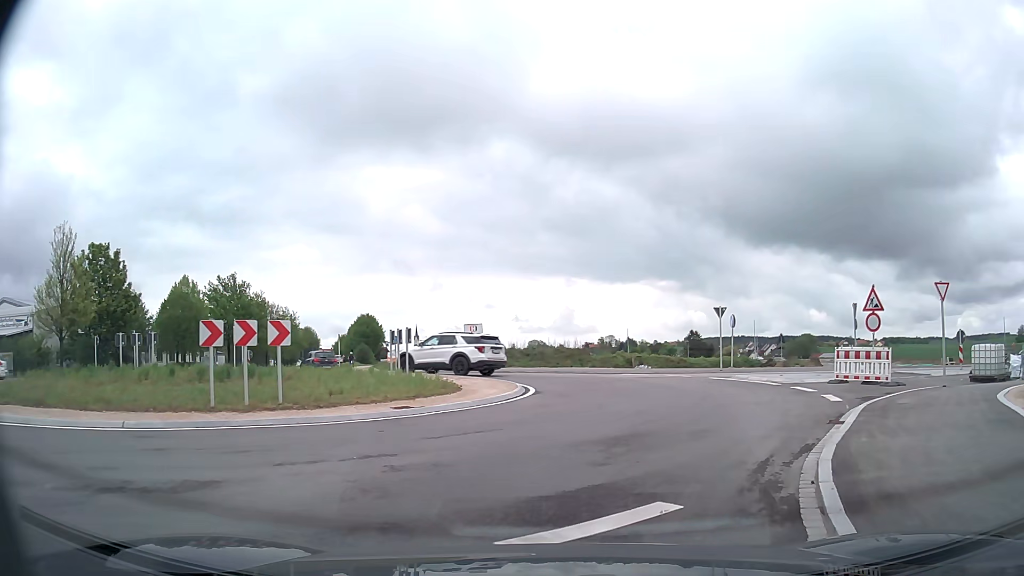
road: secondary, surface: asphalt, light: Day
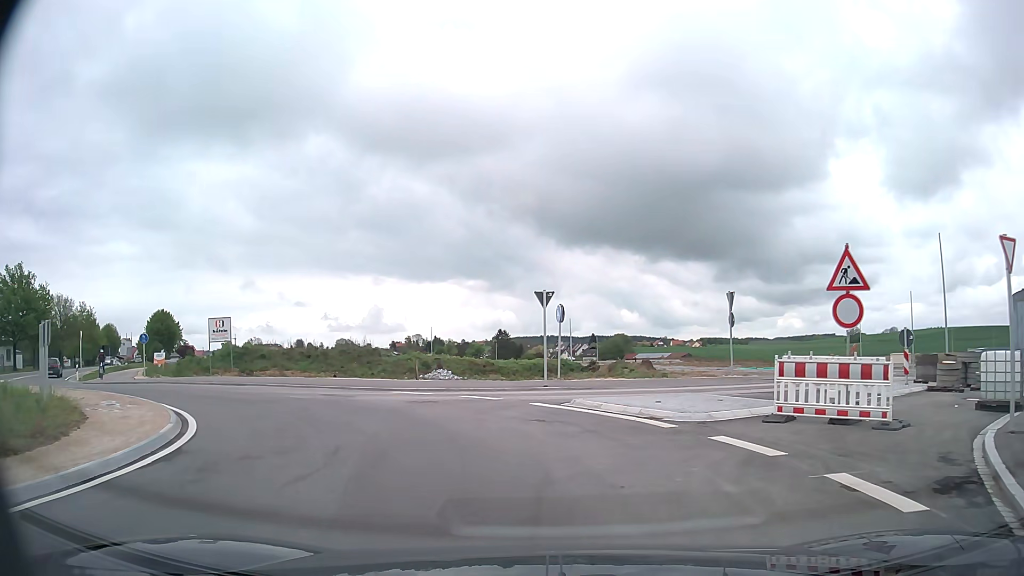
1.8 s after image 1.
(+1.6, +10.0) m; +17°
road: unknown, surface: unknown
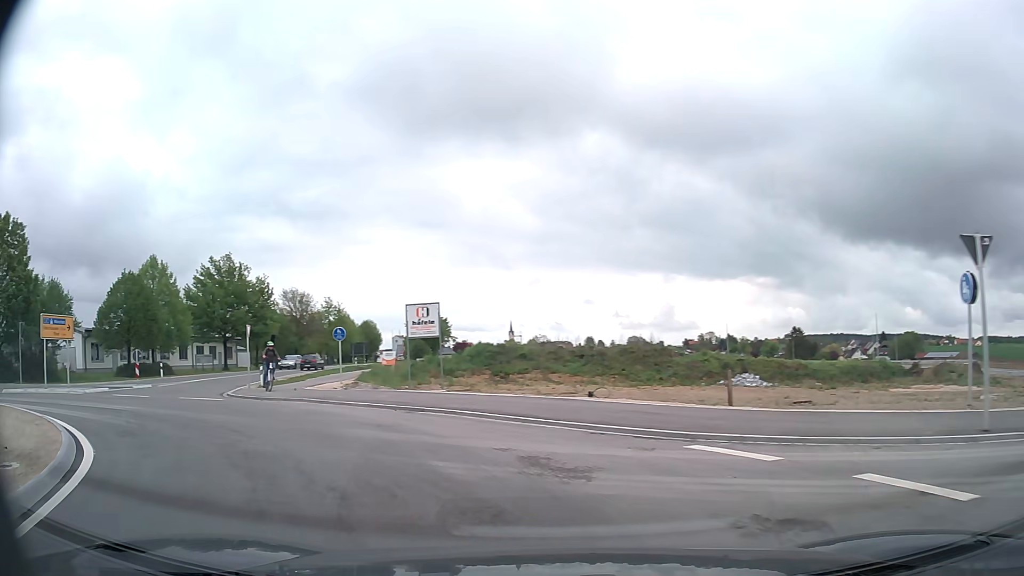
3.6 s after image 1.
(-1.5, +10.5) m; -23°
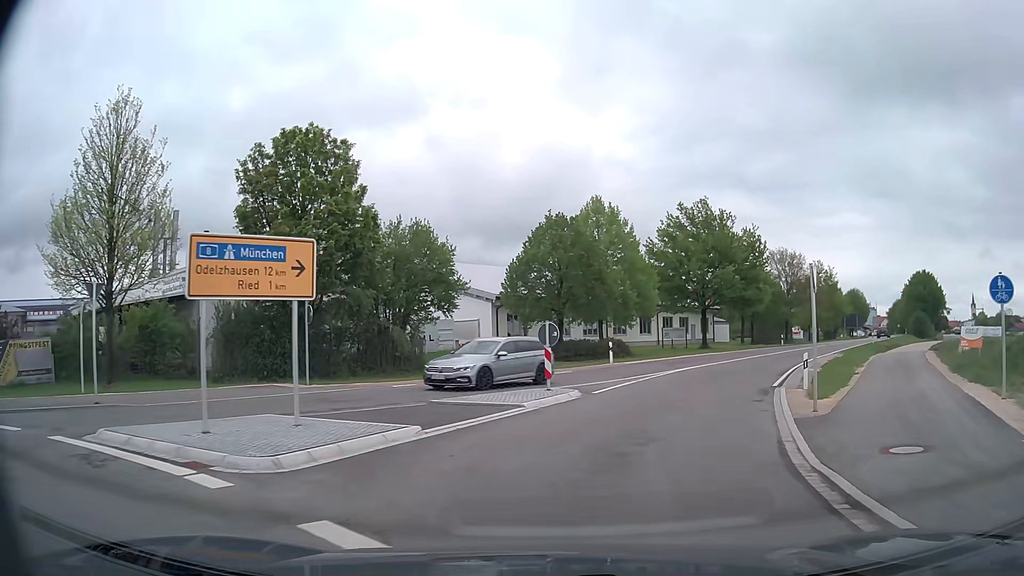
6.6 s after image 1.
(-8.5, +15.5) m; -41°
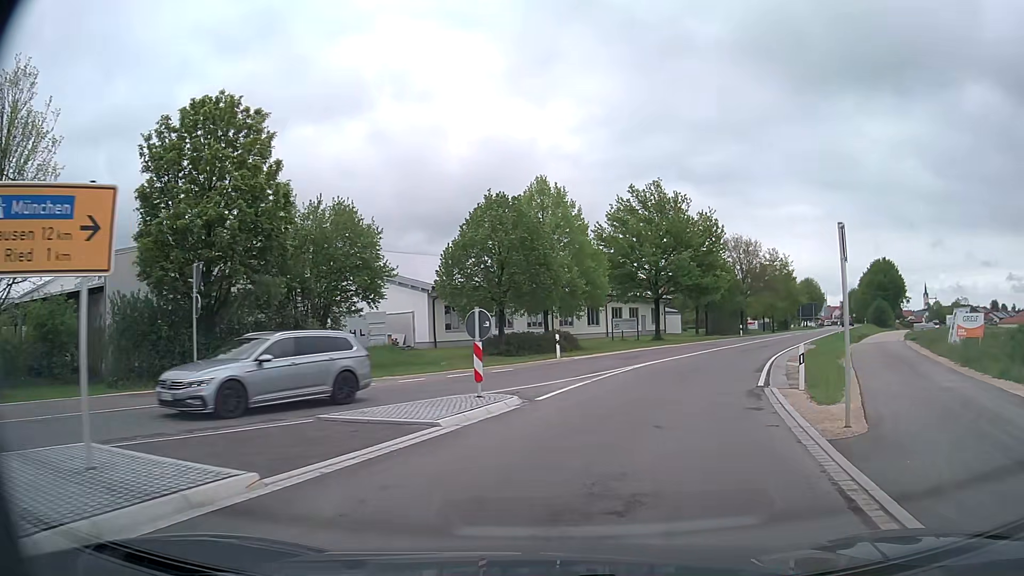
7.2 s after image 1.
(+0.1, +4.0) m; +4°
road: secondary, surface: asphalt
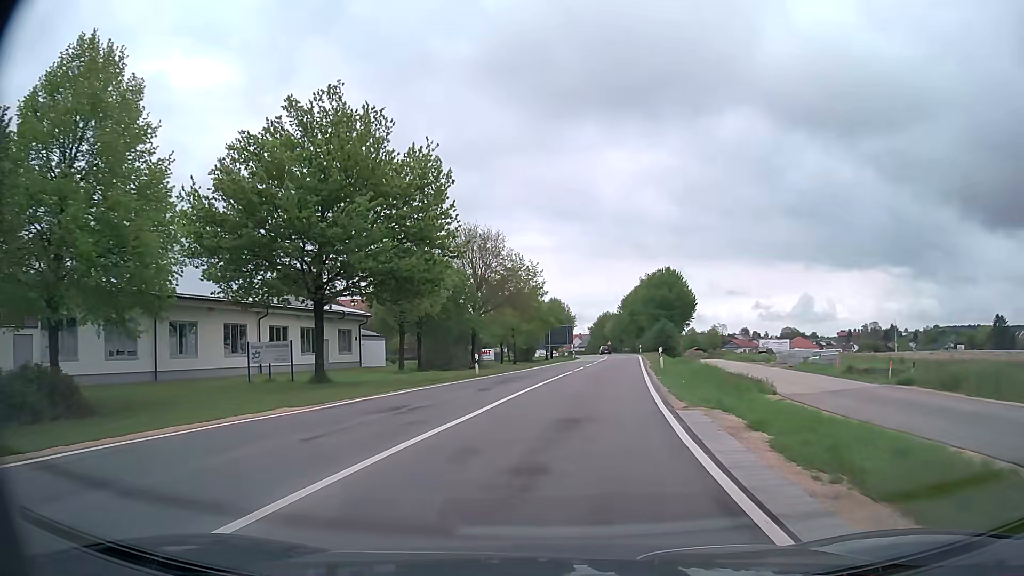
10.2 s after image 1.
(+6.2, +25.5) m; +23°
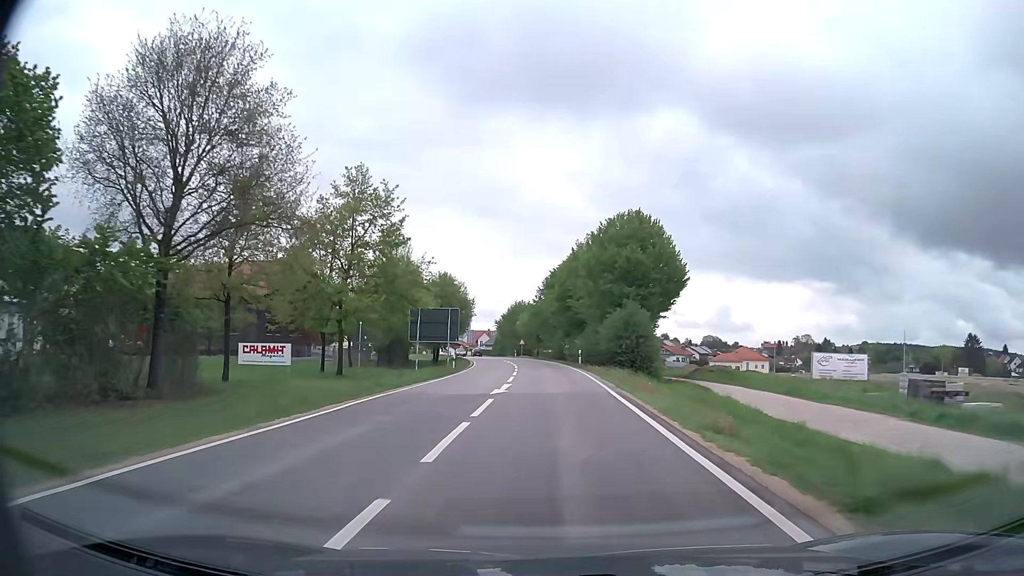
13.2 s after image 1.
(+3.2, +37.6) m; +7°
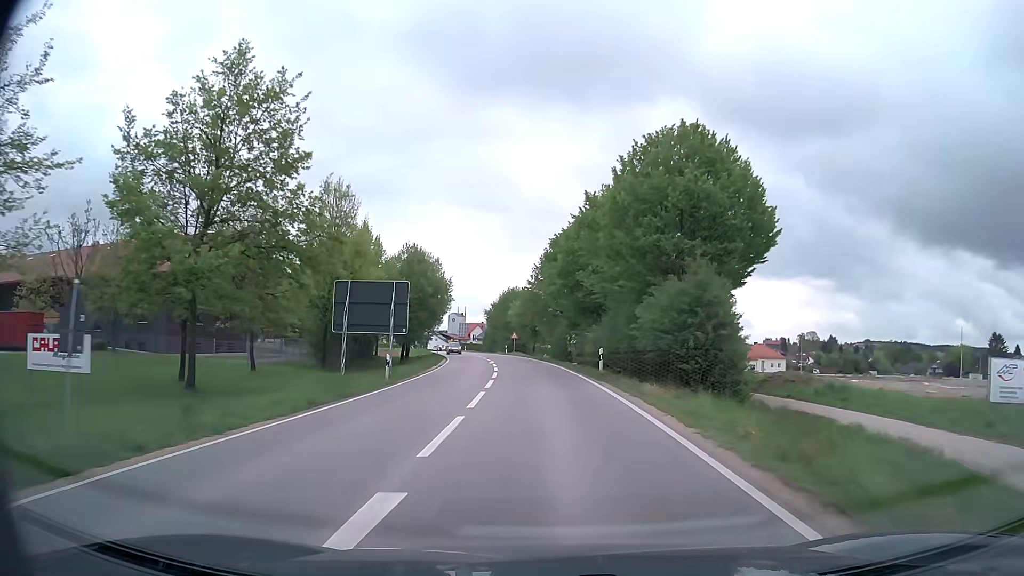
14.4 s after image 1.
(0.0, +17.9) m; 0°
